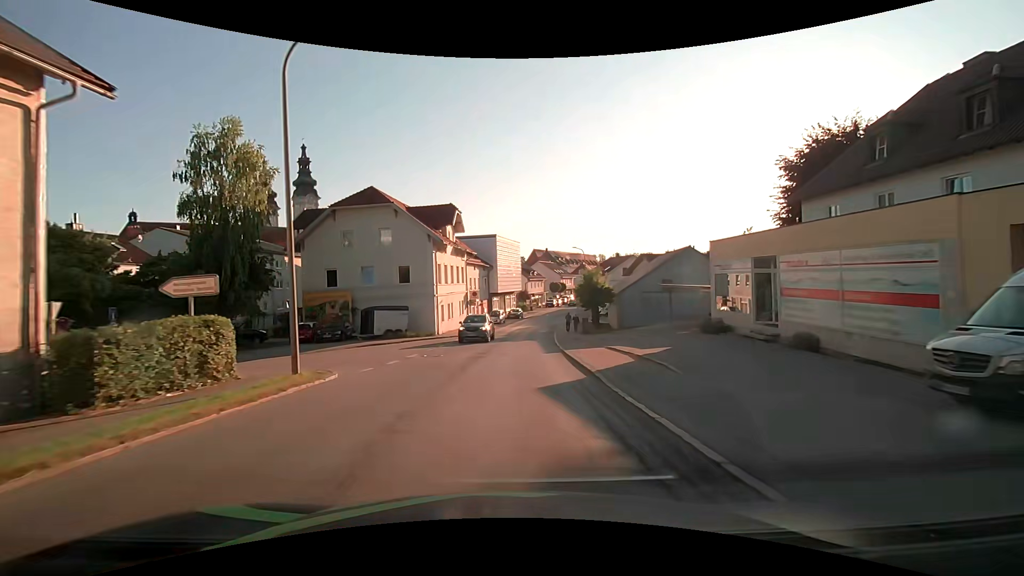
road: secondary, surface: asphalt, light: Day
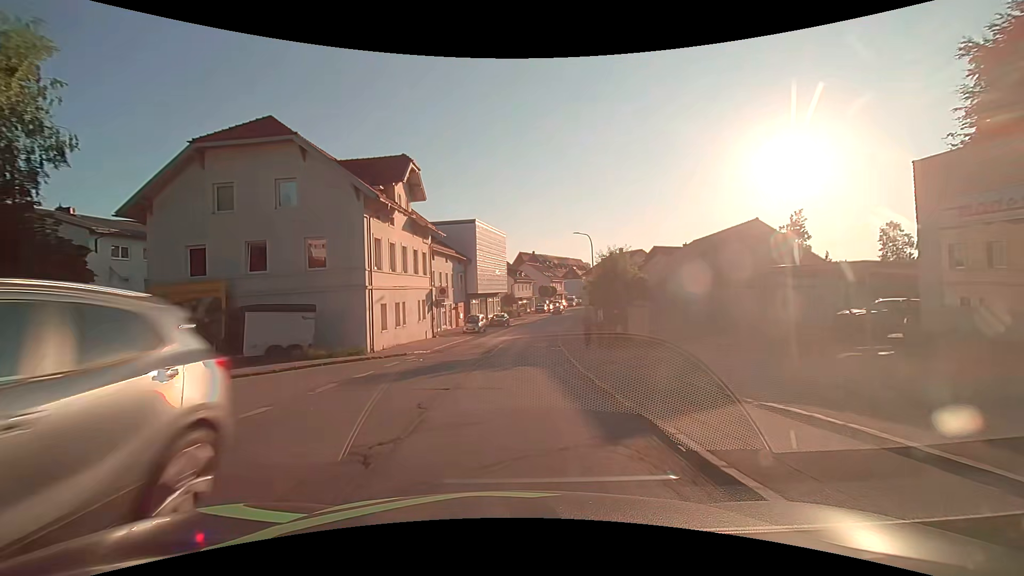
(+0.2, +15.2) m; +1°
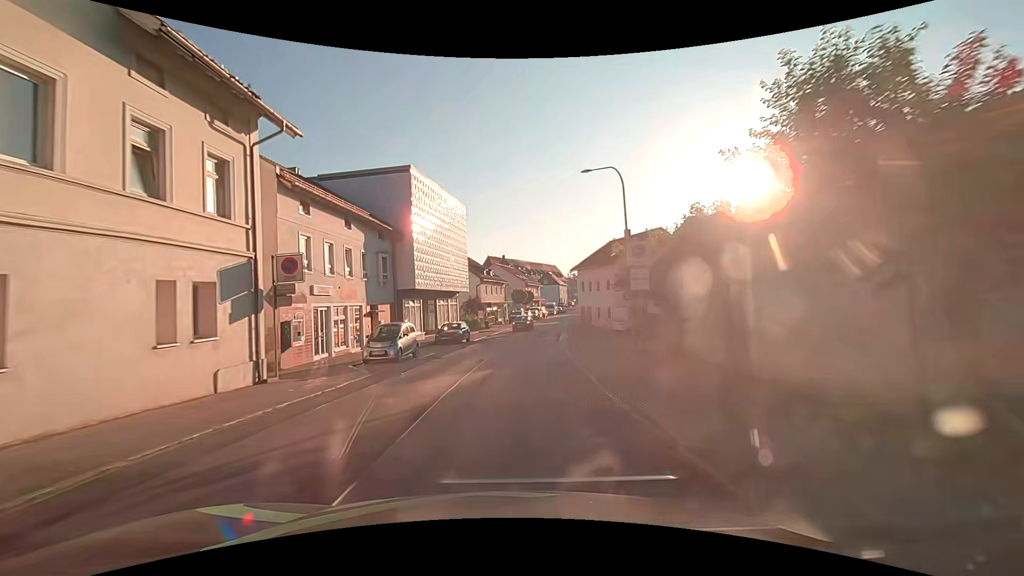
(+0.8, +22.6) m; +4°
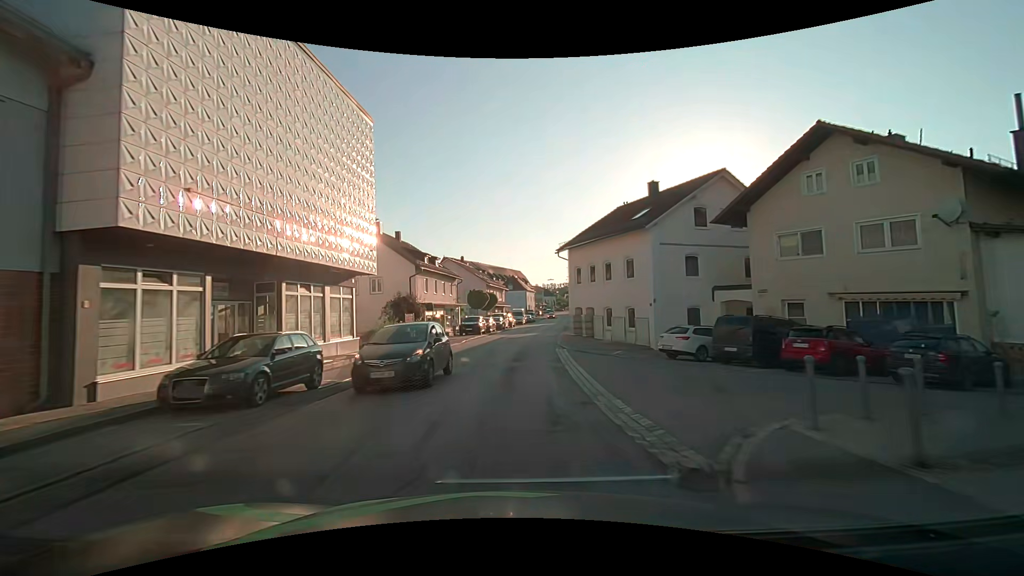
(+0.8, +22.6) m; +5°
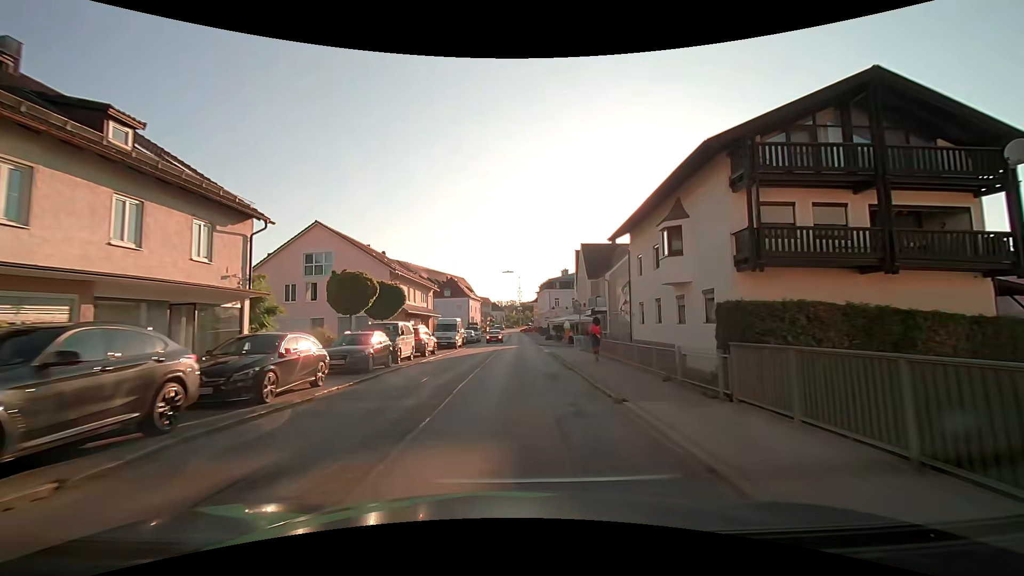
(+1.5, +37.8) m; +5°
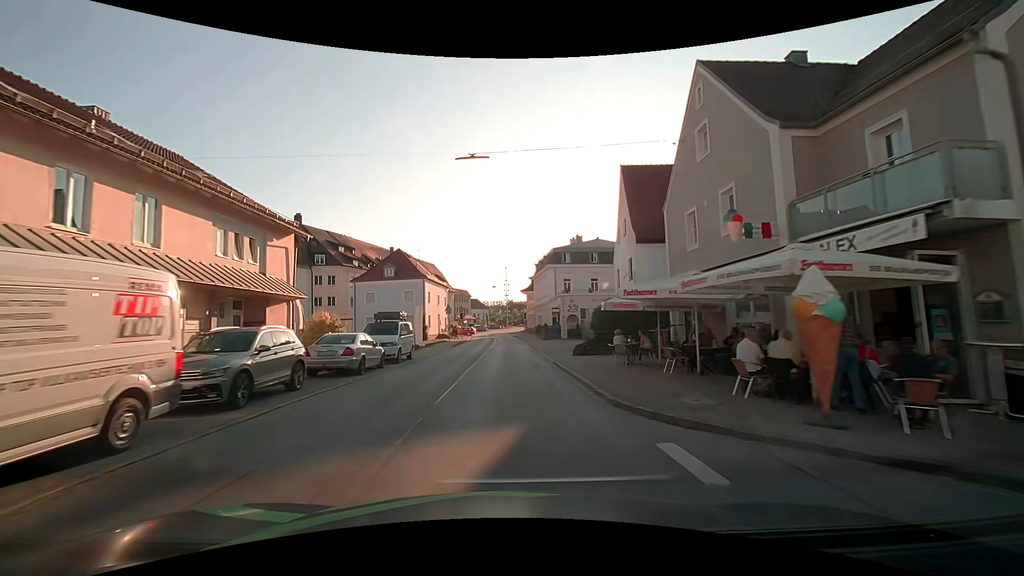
(+1.3, +37.7) m; +3°
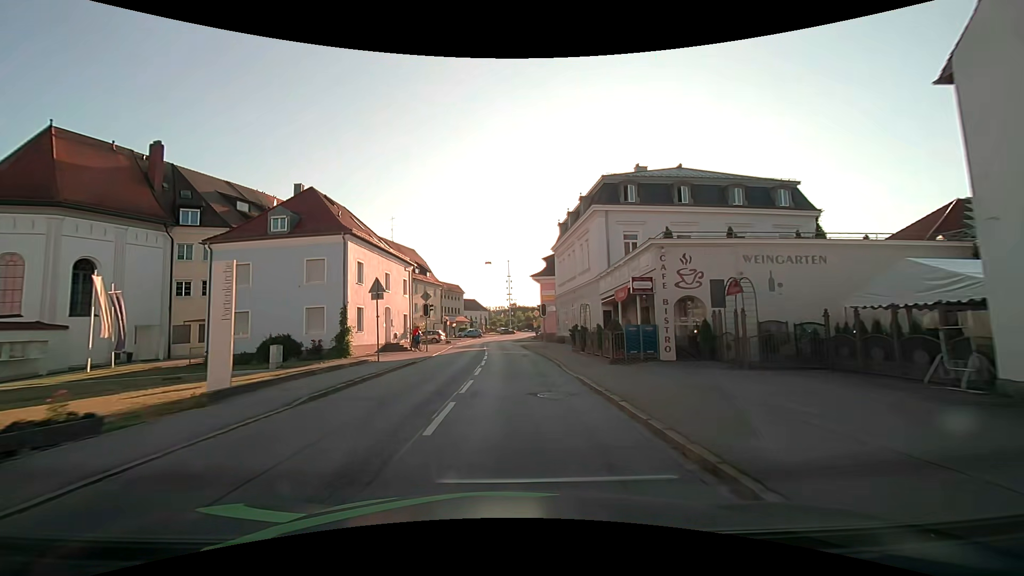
(-0.3, +30.3) m; 0°
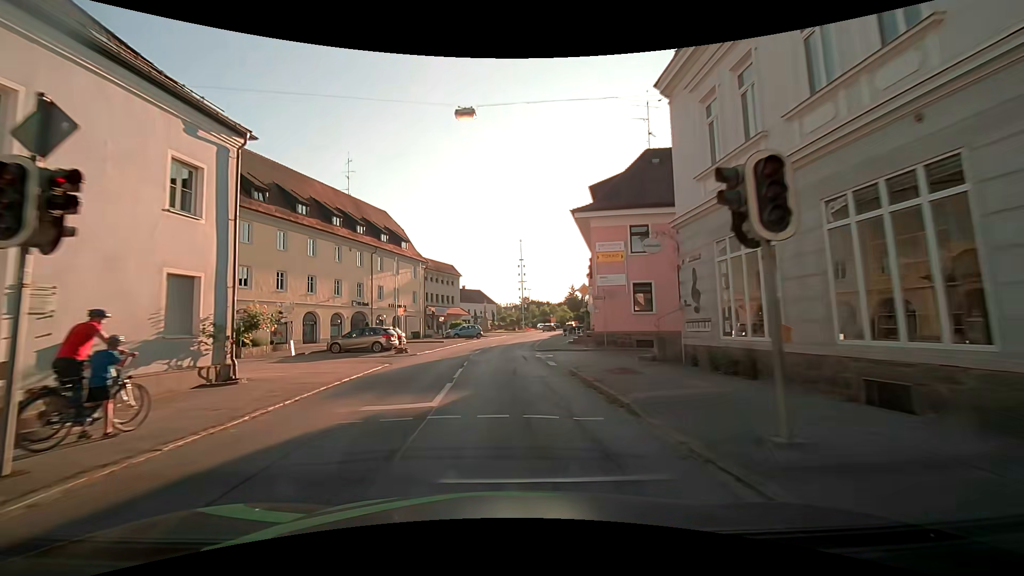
(-0.4, +30.3) m; 0°
(0, +10) (-1, +20) (-1, +30) (-1, +40) (0, +50) (+1, +60) (+3, +70) (+4, +80) (+5, +90) (+7, +100) m
